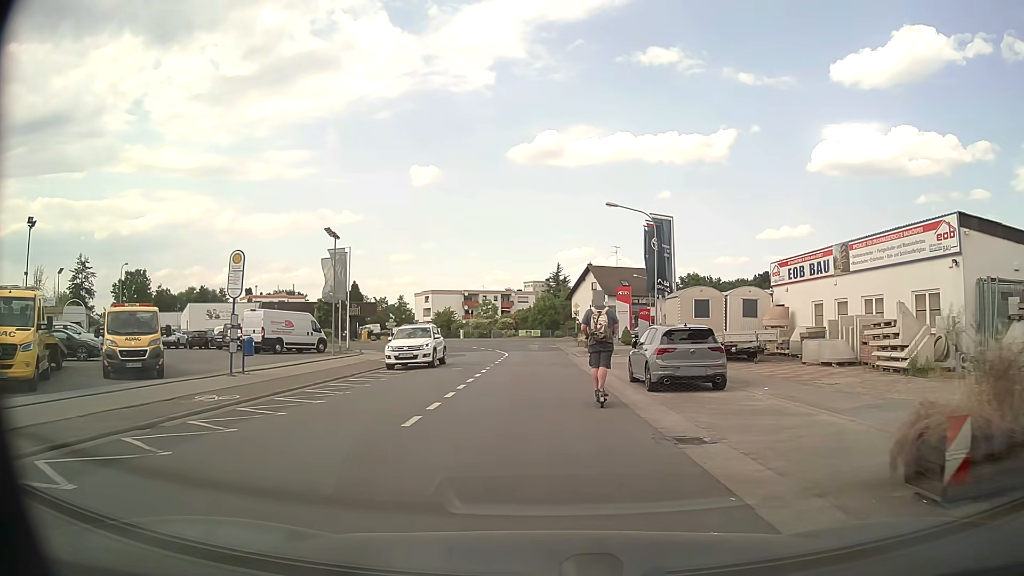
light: Day
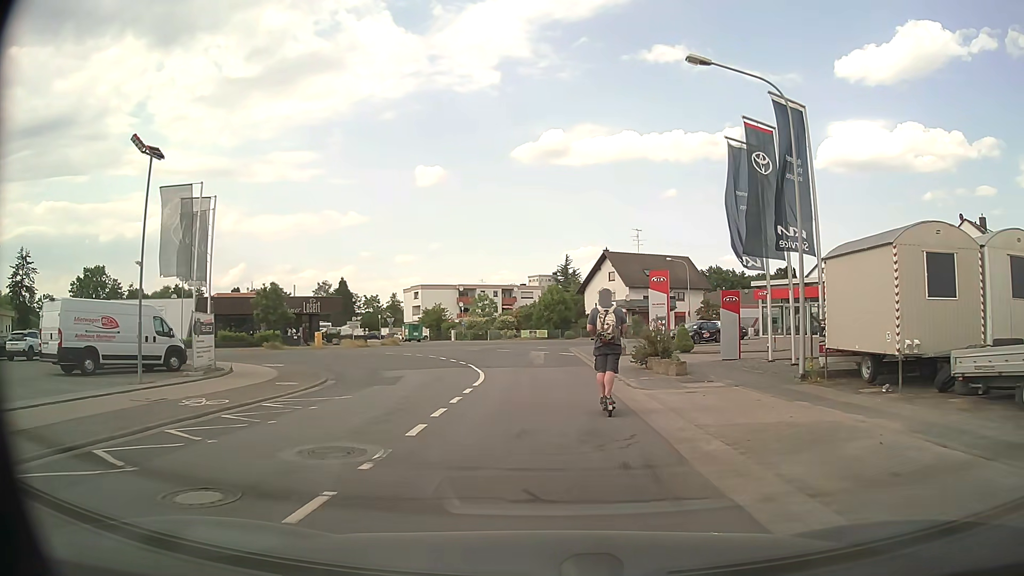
(-0.1, +18.9) m; -1°
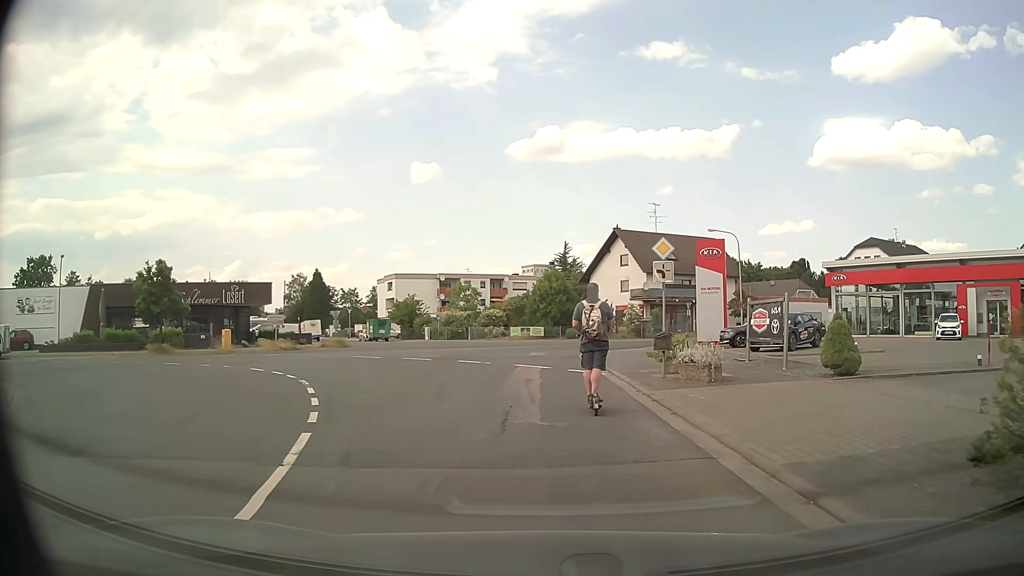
(0.0, +18.0) m; 0°
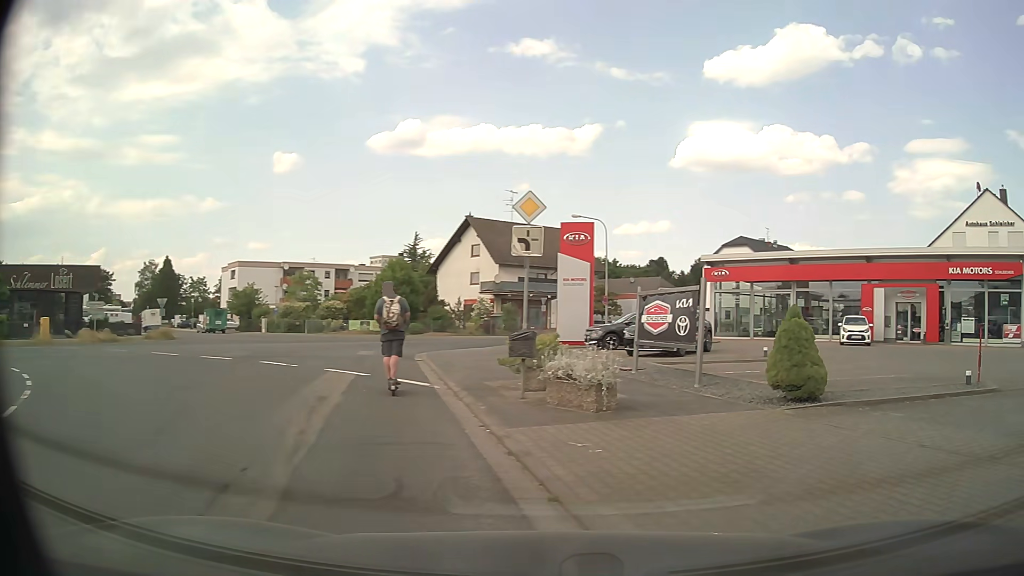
(+0.4, +5.3) m; +14°
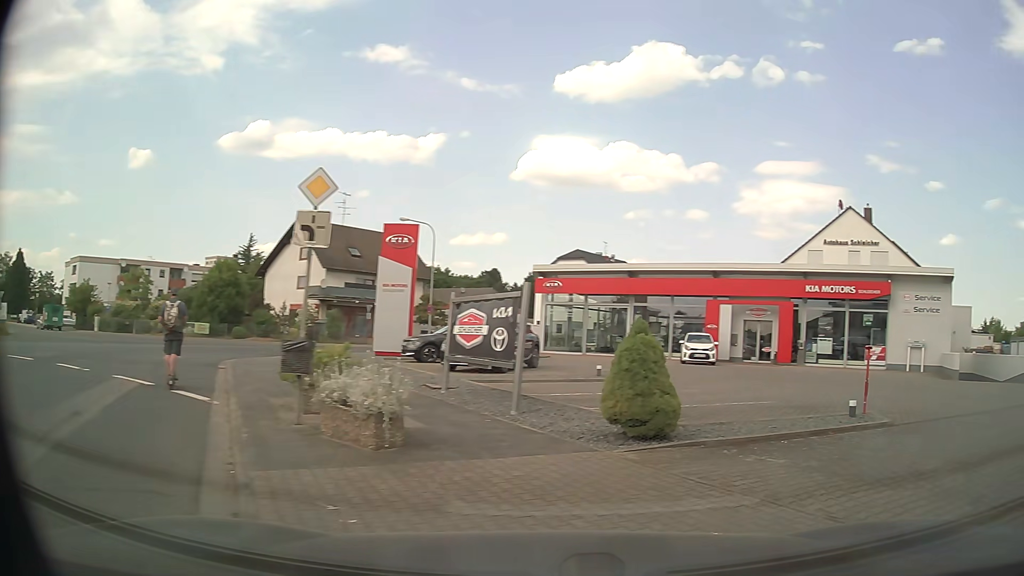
(+0.2, +2.2) m; +14°
